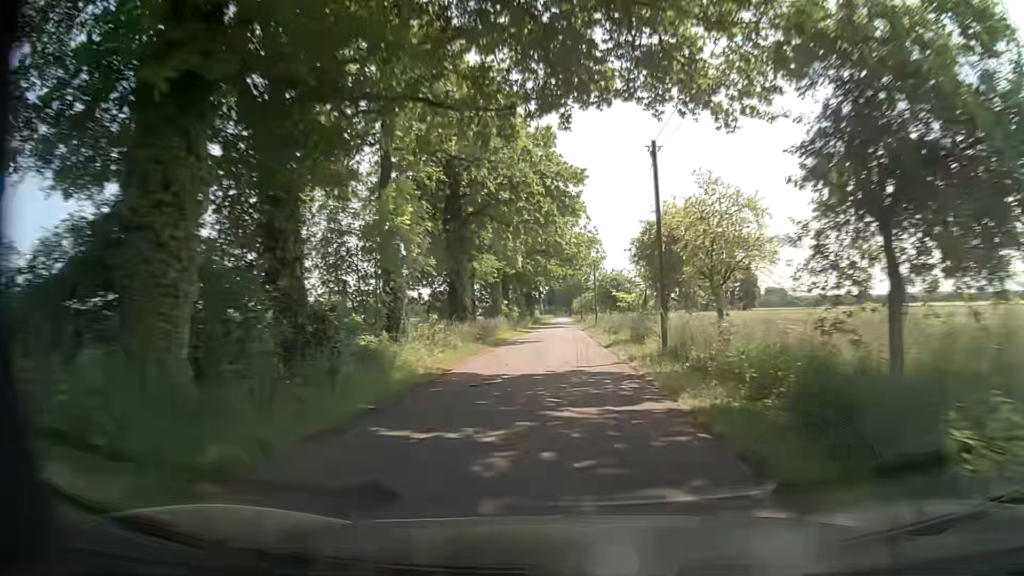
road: unclassified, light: Day
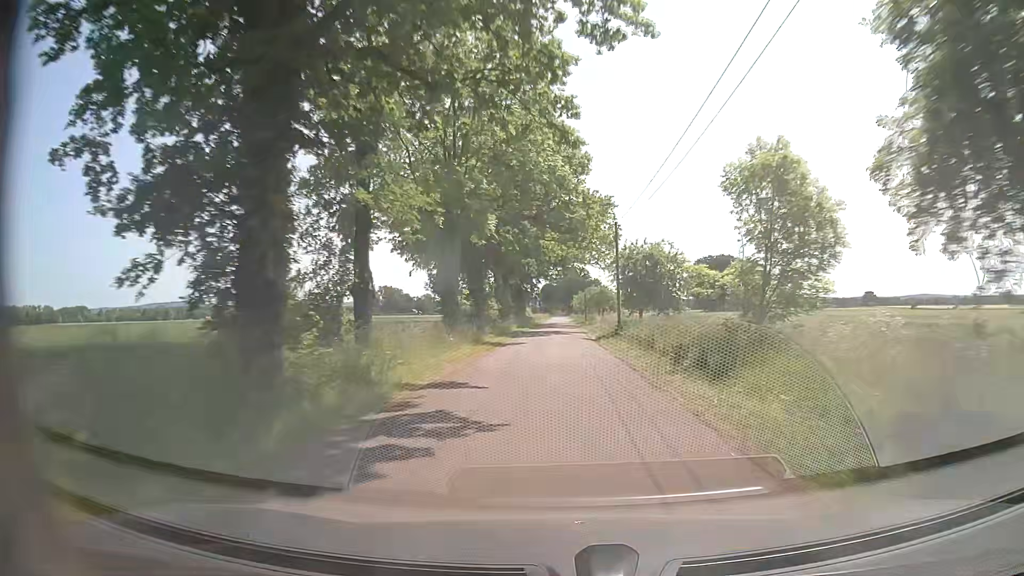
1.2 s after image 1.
(-0.1, +24.7) m; +1°
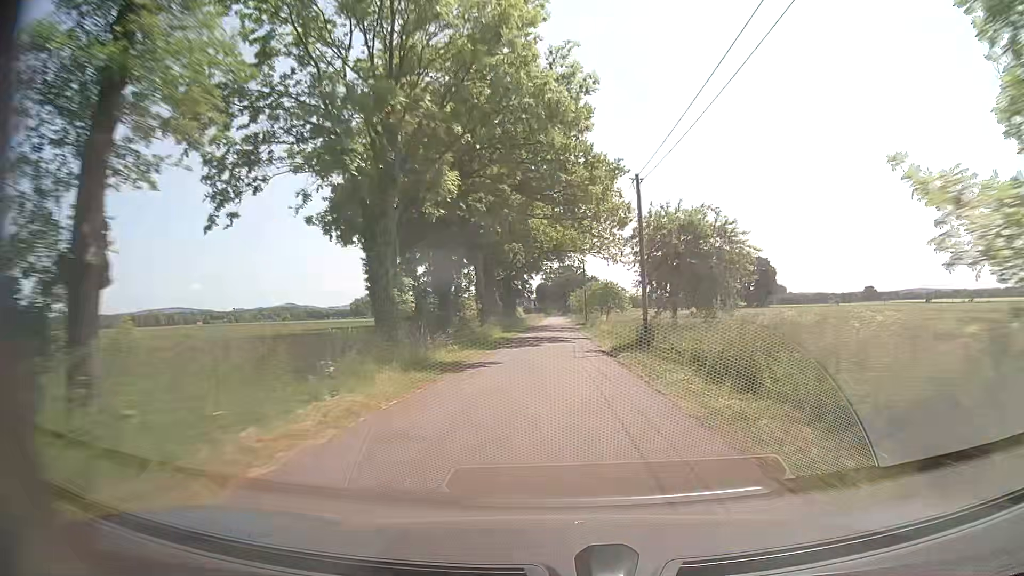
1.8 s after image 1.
(0.0, +12.5) m; 0°
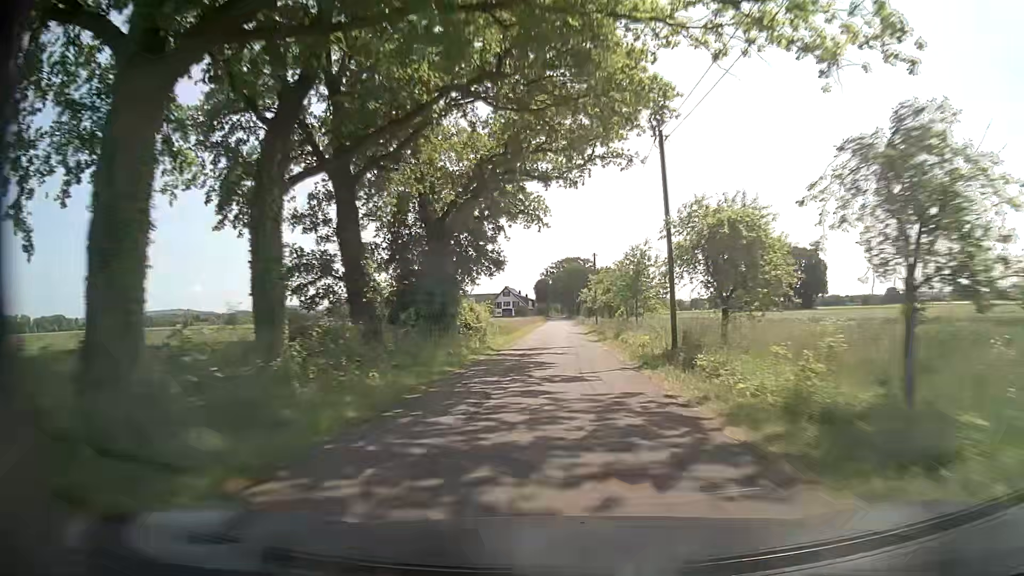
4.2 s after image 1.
(-0.1, +51.0) m; 0°
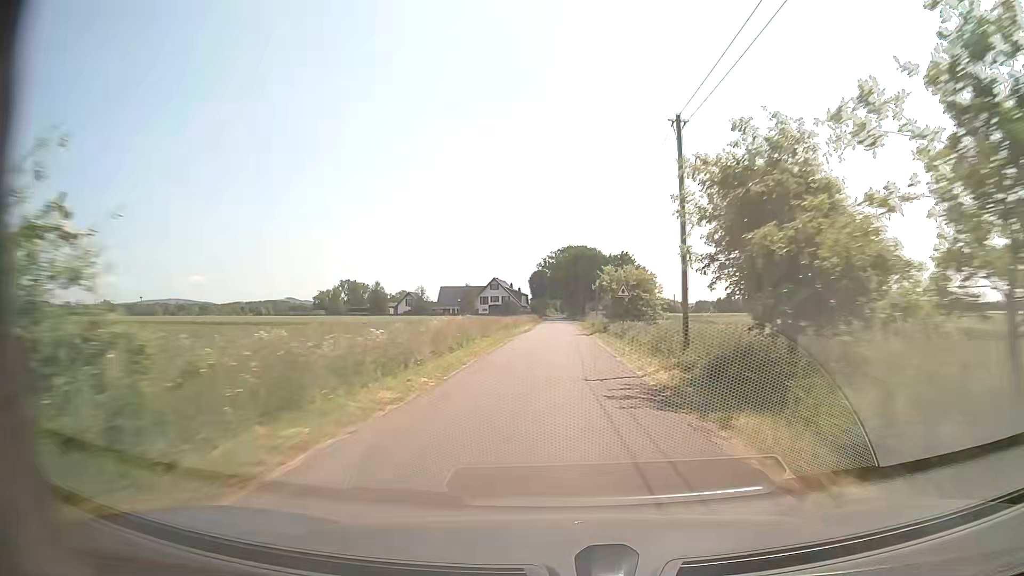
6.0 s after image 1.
(0.0, +39.4) m; 0°
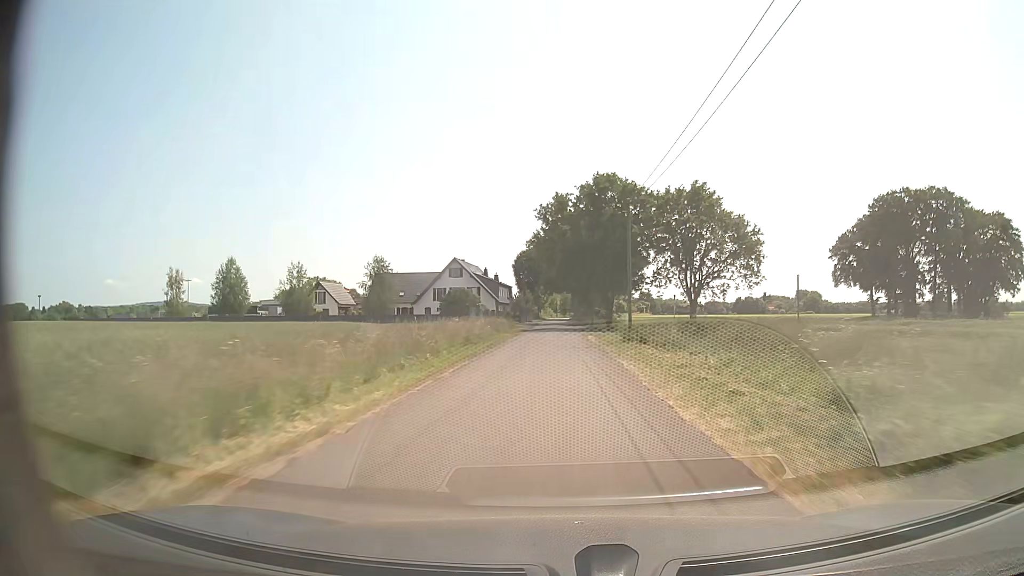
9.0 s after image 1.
(+0.6, +66.4) m; 0°
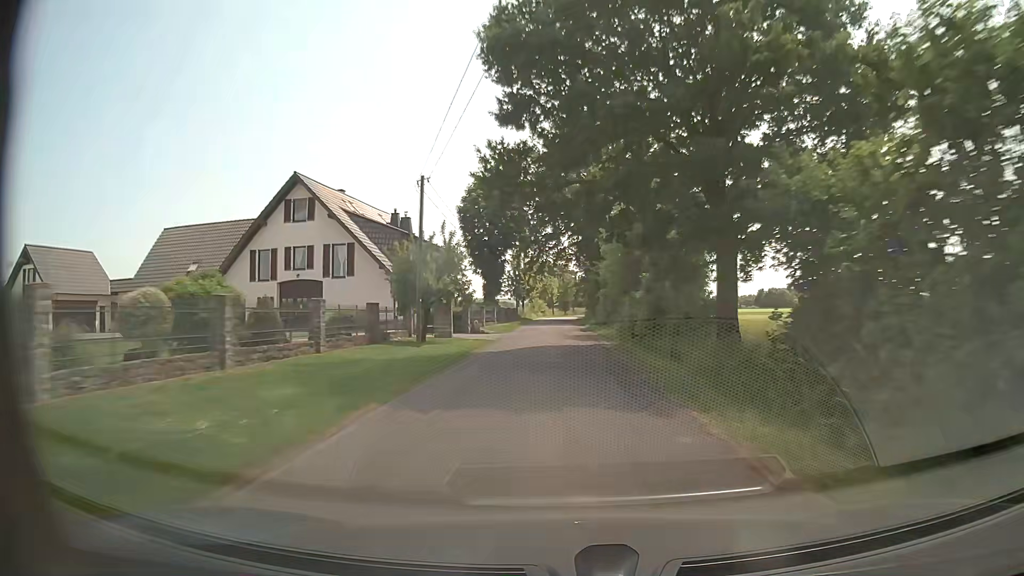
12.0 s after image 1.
(-0.1, +67.4) m; 0°
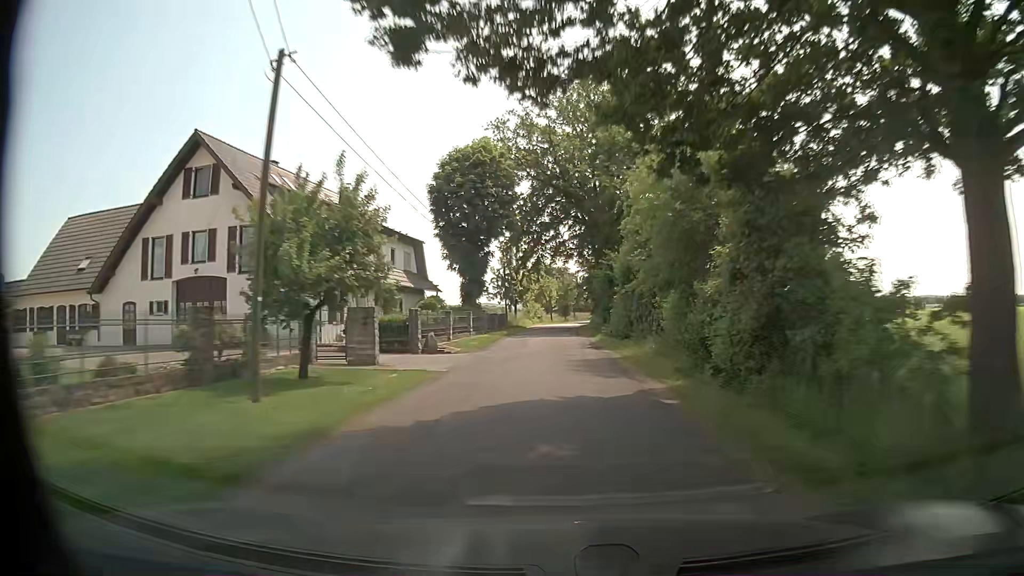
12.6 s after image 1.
(0.0, +13.3) m; 0°
(0, +10) (0, +20) (0, +30) (0, +40) (0, +50) (0, +60) (+1, +70) (+3, +80) (+5, +90) (+7, +99) m
